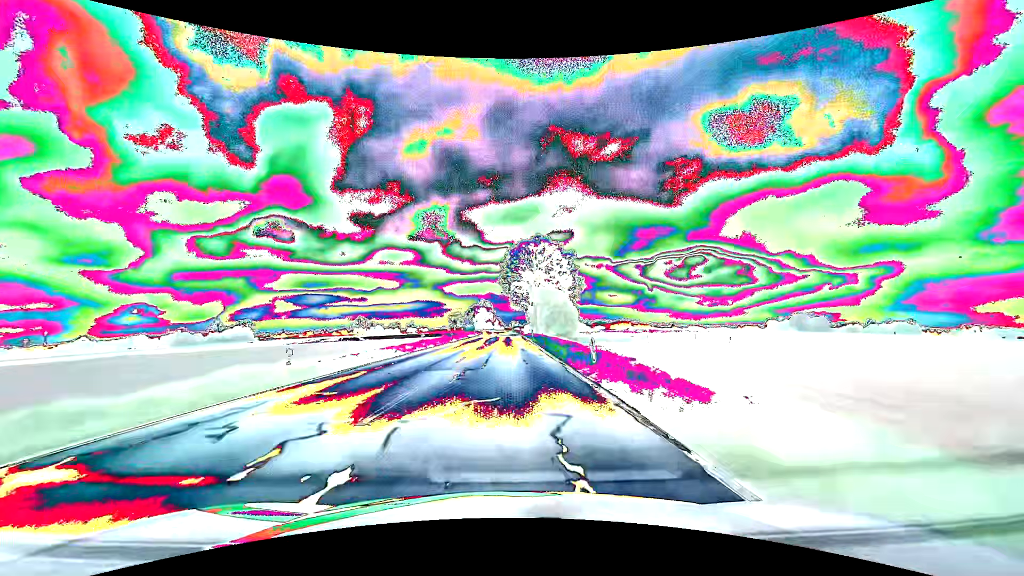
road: primary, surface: asphalt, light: Day
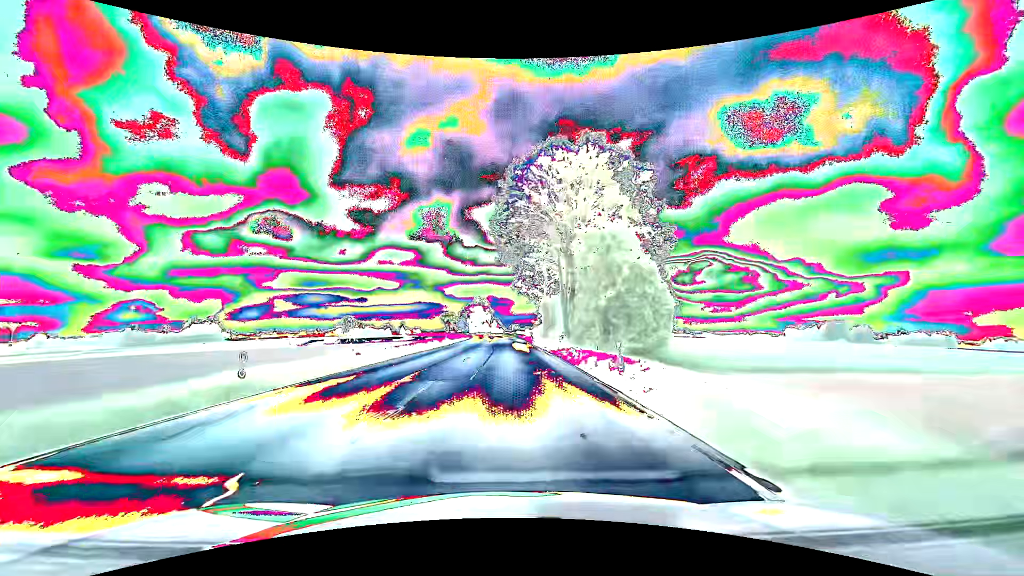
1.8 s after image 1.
(0.0, +47.5) m; 0°
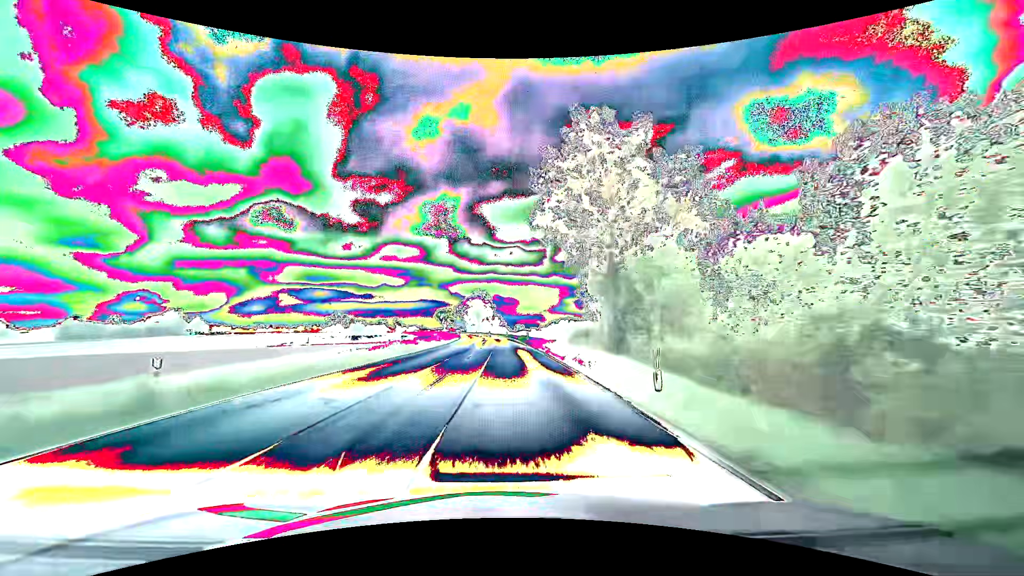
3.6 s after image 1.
(-0.2, +47.4) m; 0°
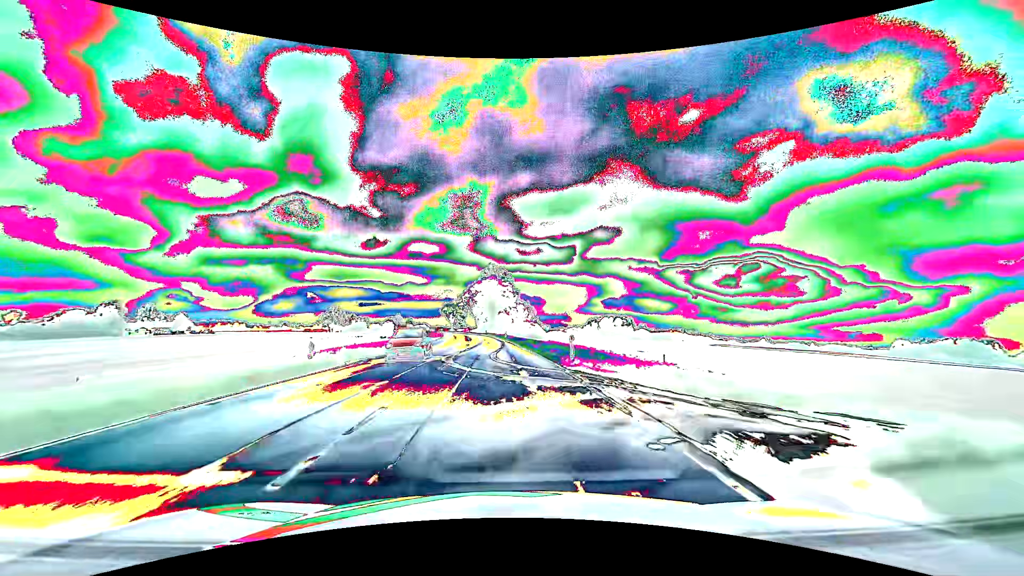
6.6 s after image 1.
(-1.5, +79.1) m; -3°
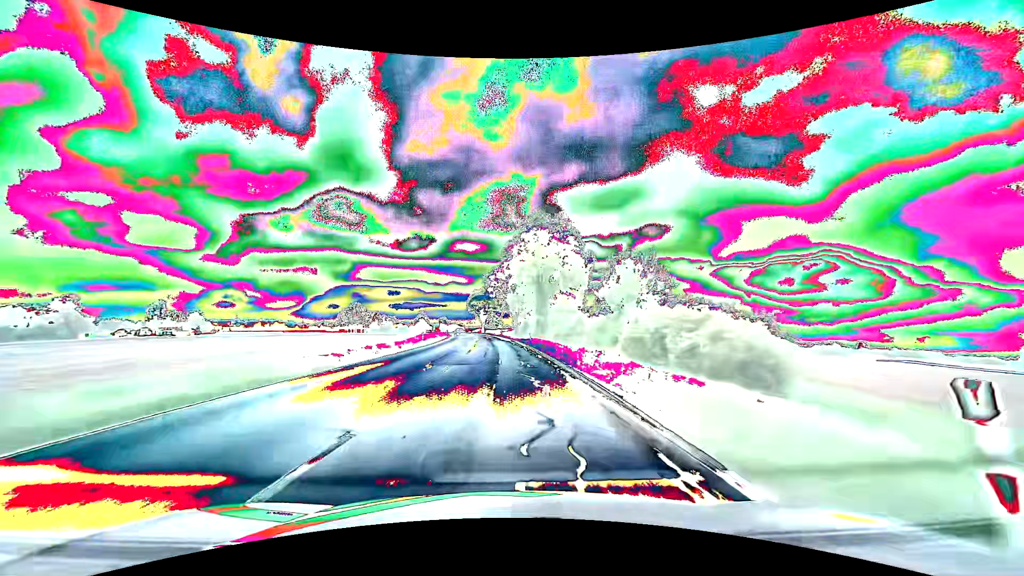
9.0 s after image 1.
(-2.9, +63.2) m; -5°
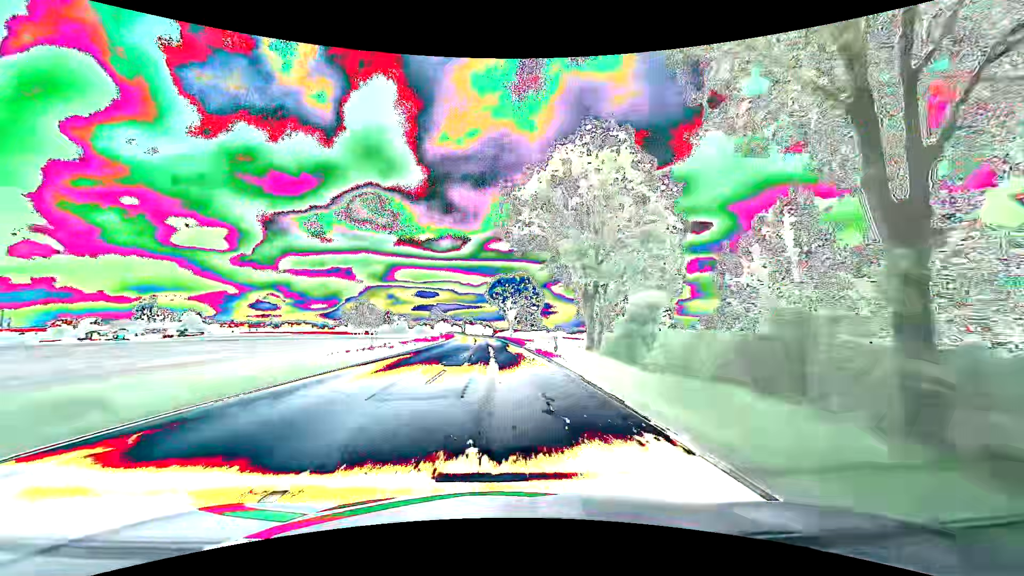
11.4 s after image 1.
(-1.9, +63.2) m; -4°
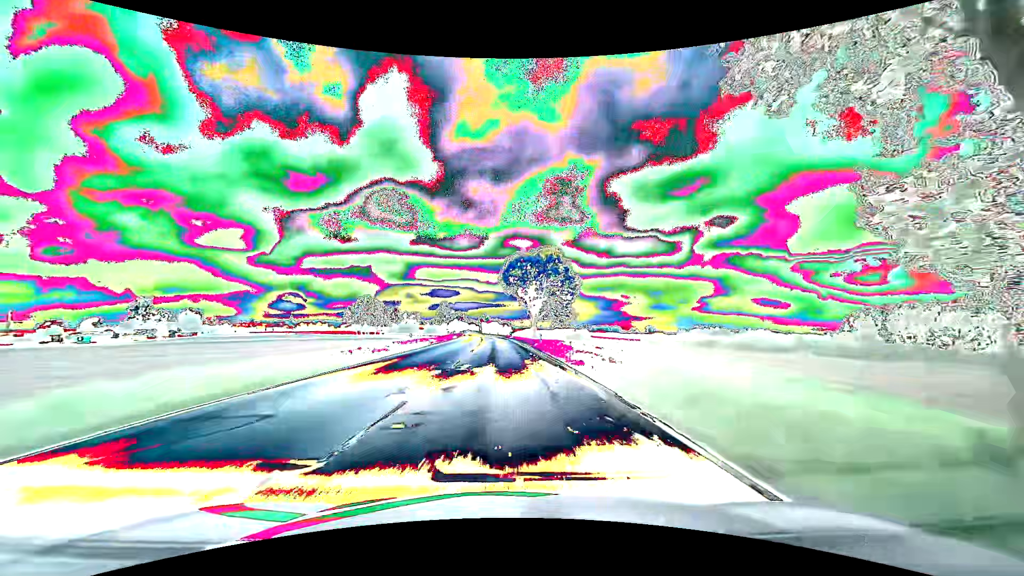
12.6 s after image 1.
(-0.5, +31.6) m; -2°
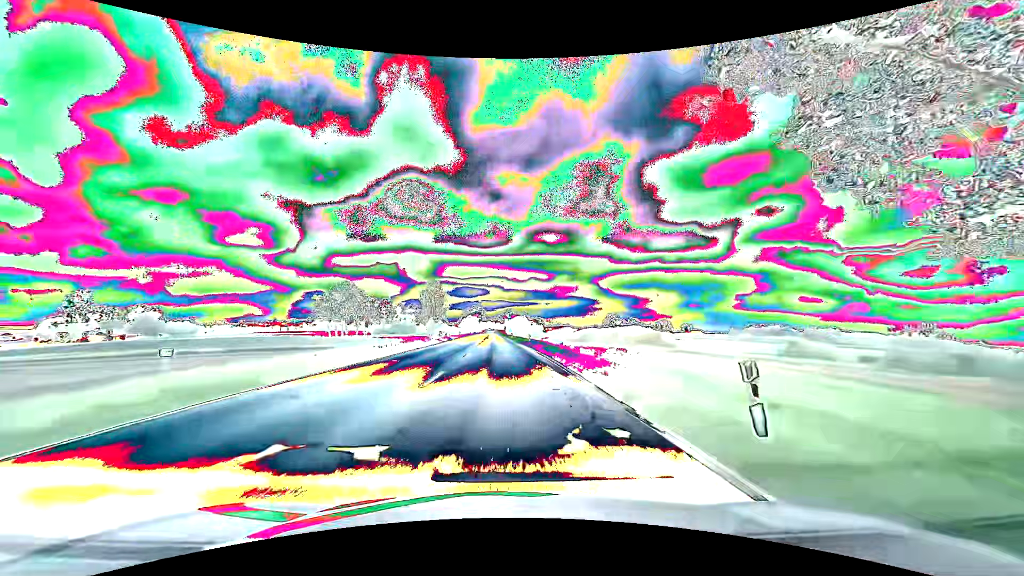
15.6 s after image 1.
(-2.1, +79.1) m; -3°
